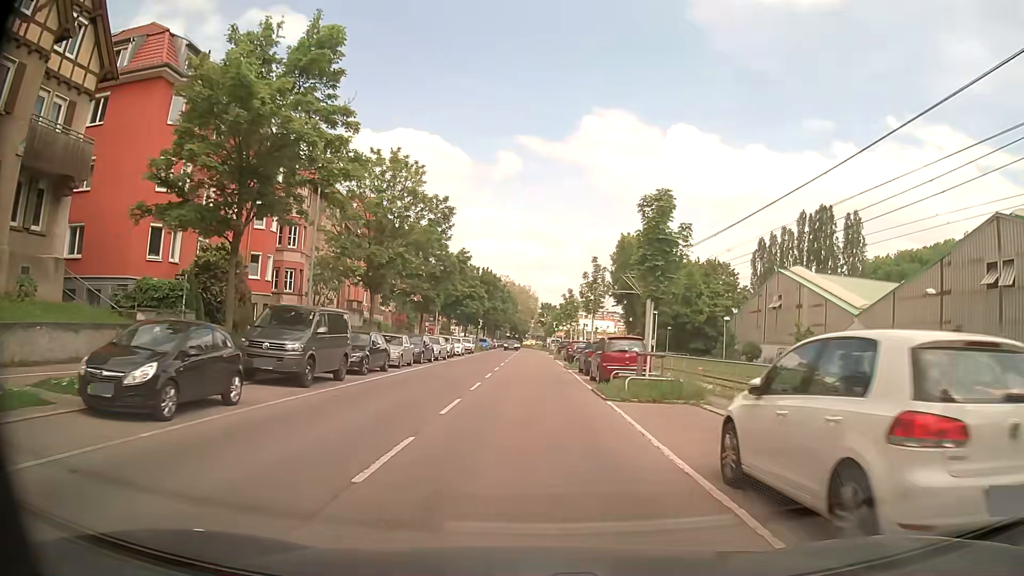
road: secondary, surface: asphalt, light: Day
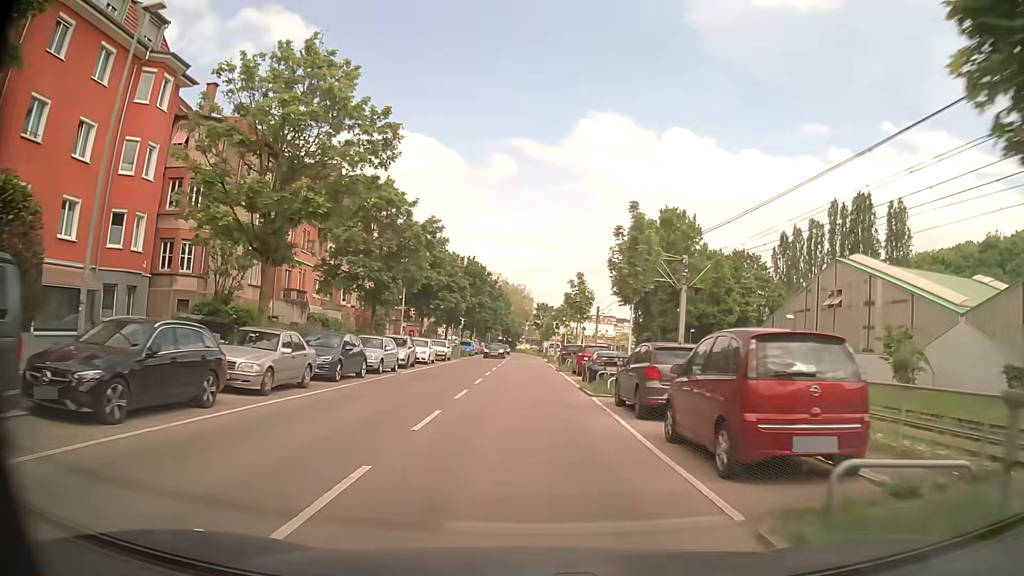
(0.0, +14.3) m; +1°
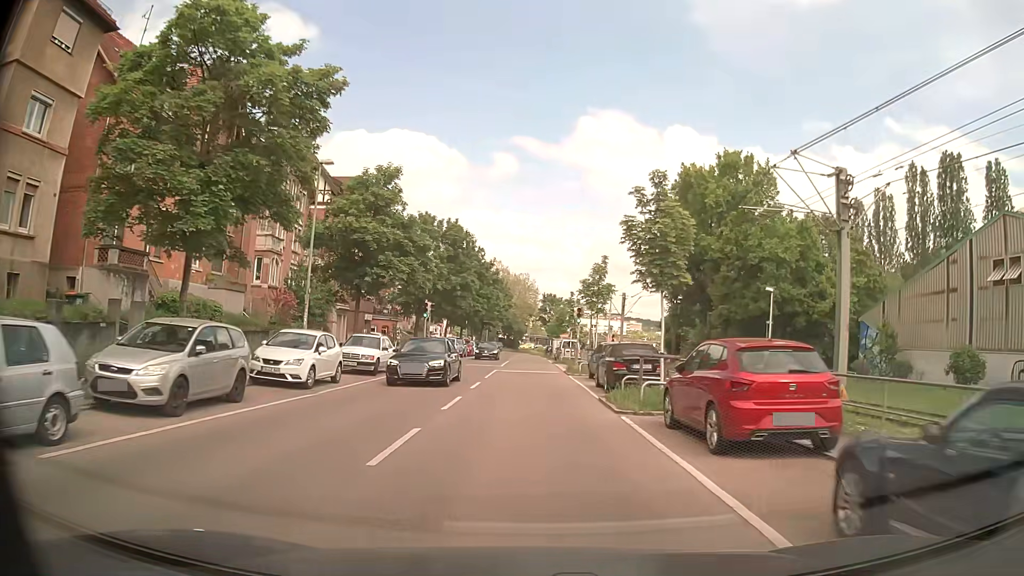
(-0.2, +21.4) m; 0°
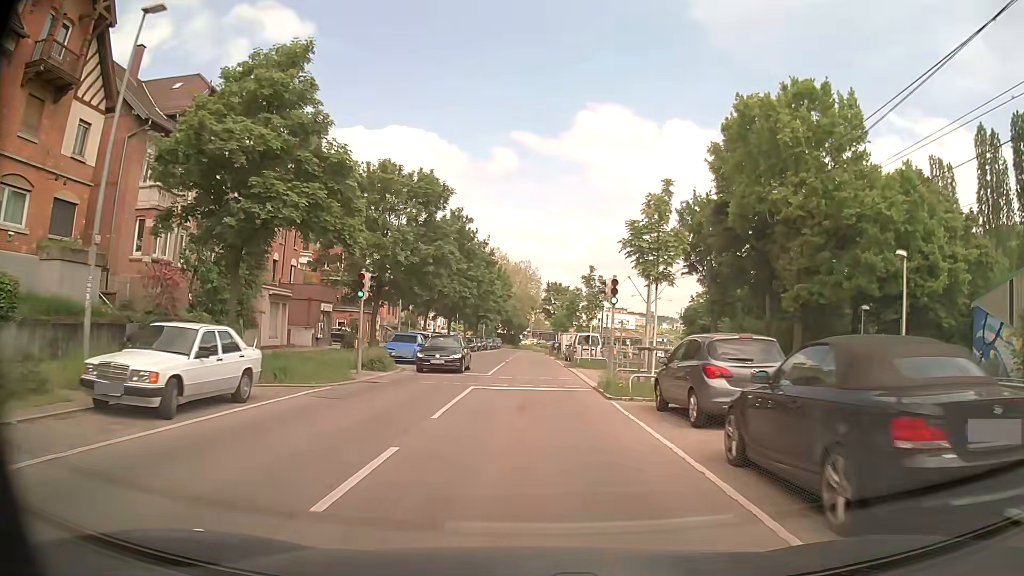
(-0.2, +14.3) m; -1°
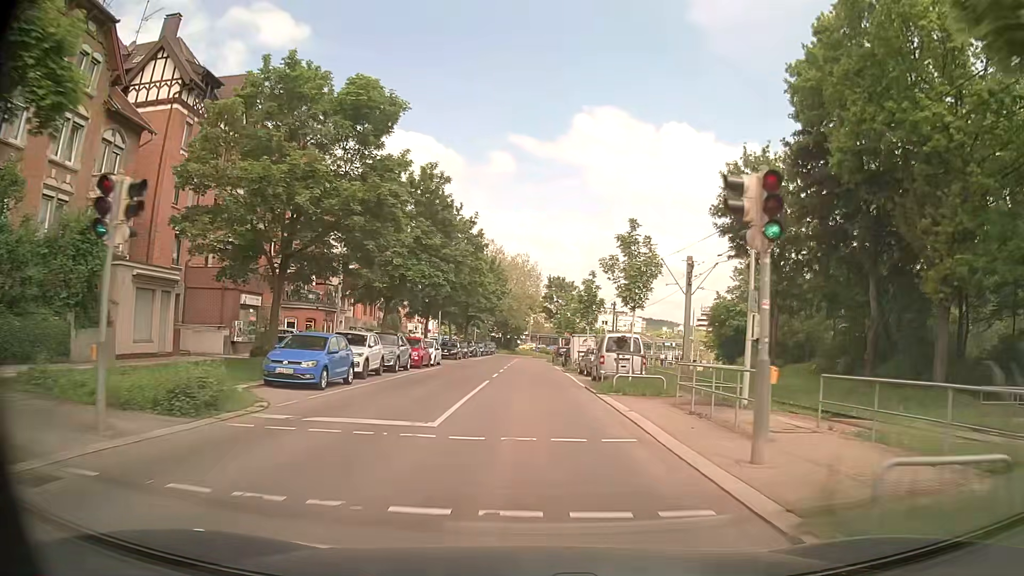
(0.0, +14.4) m; +1°
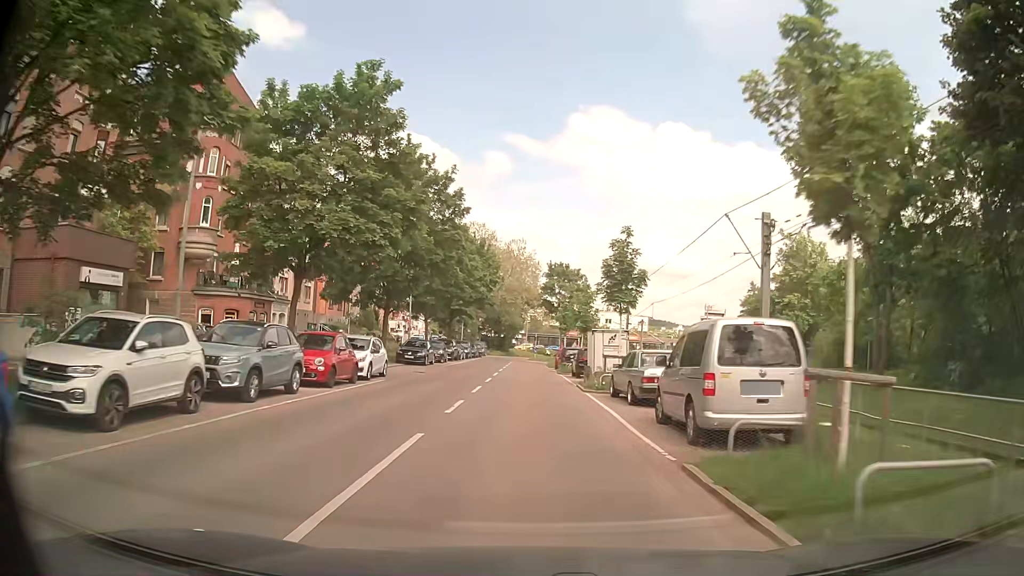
(0.0, +14.4) m; 0°
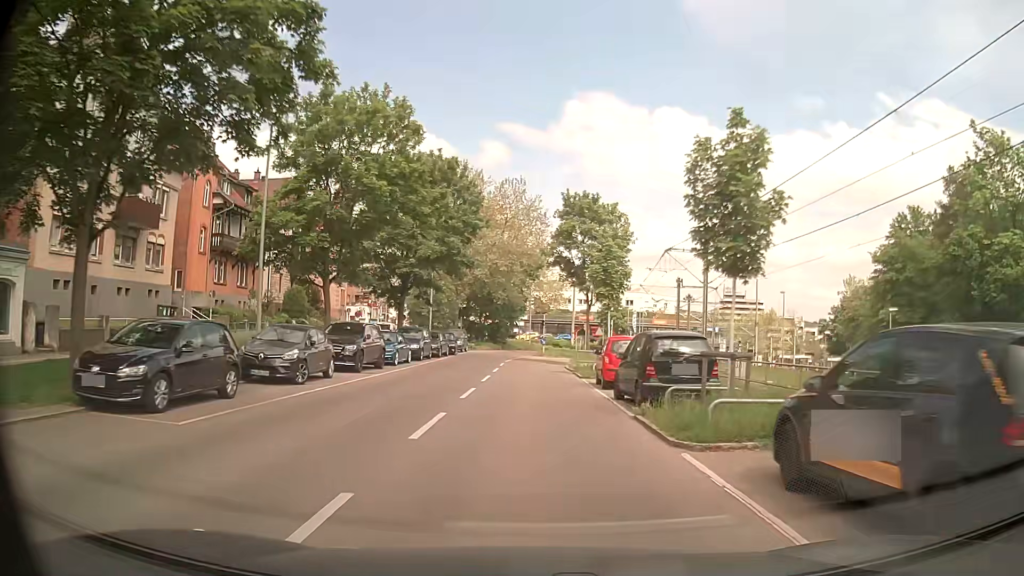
(-0.1, +28.8) m; 0°
